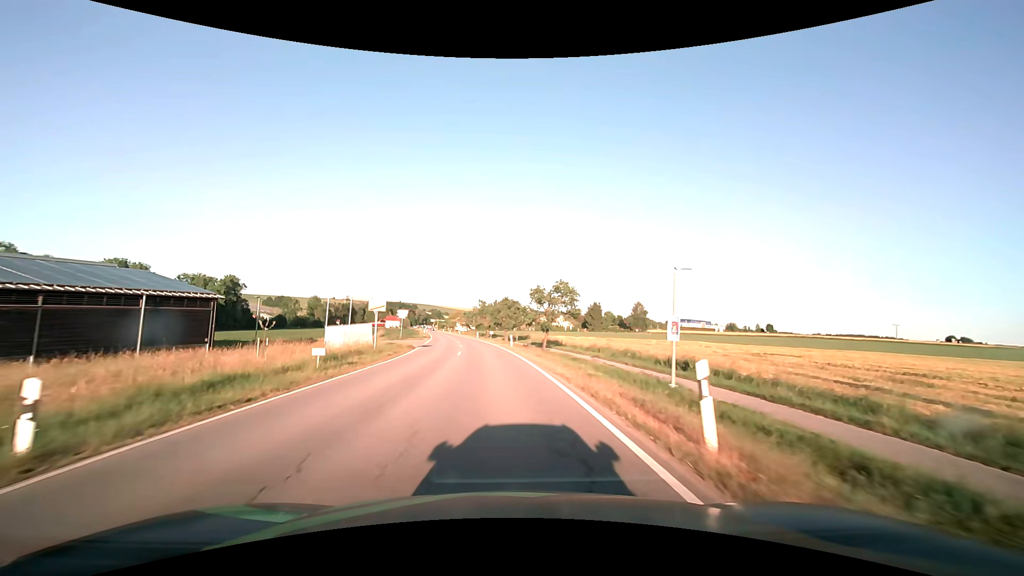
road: secondary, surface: asphalt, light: Day
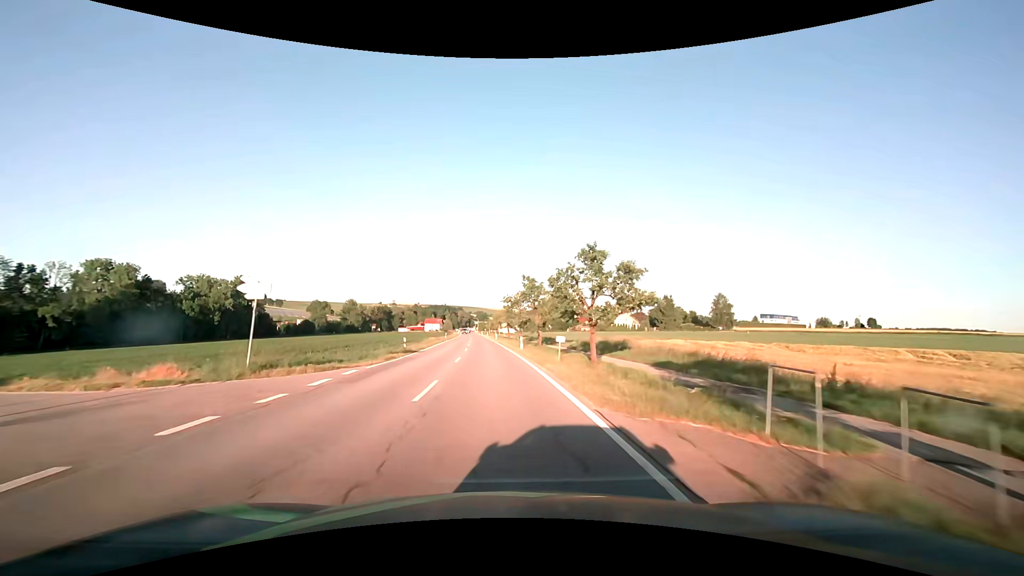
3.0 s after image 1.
(-2.0, +42.4) m; -6°
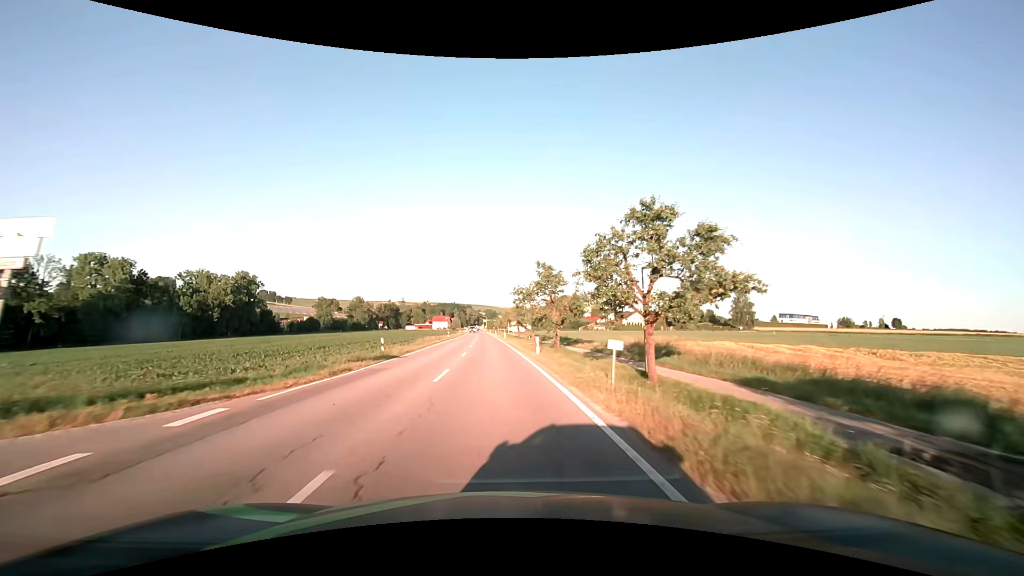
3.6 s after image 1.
(-0.1, +8.8) m; -1°
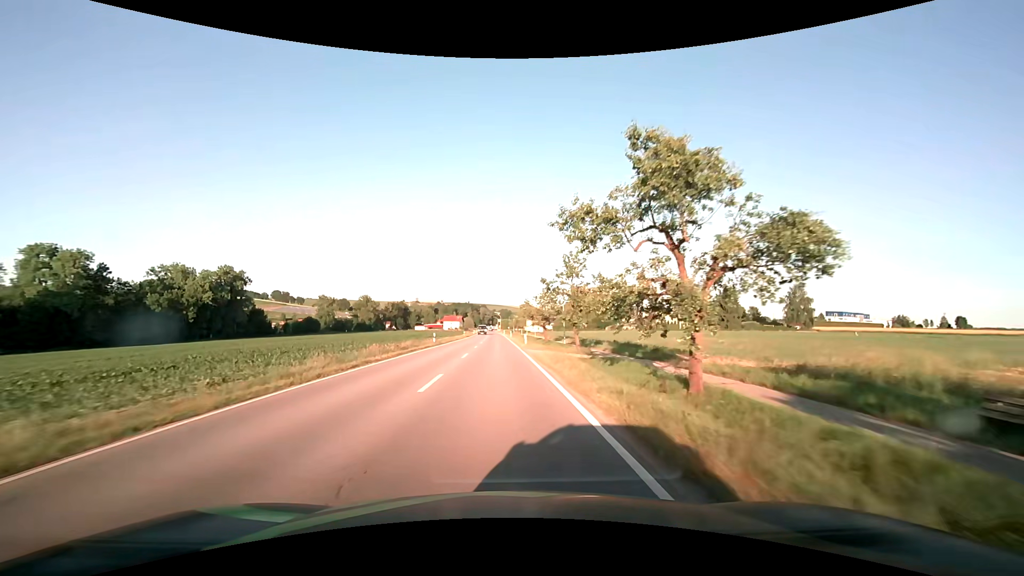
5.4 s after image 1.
(-0.5, +26.8) m; -2°
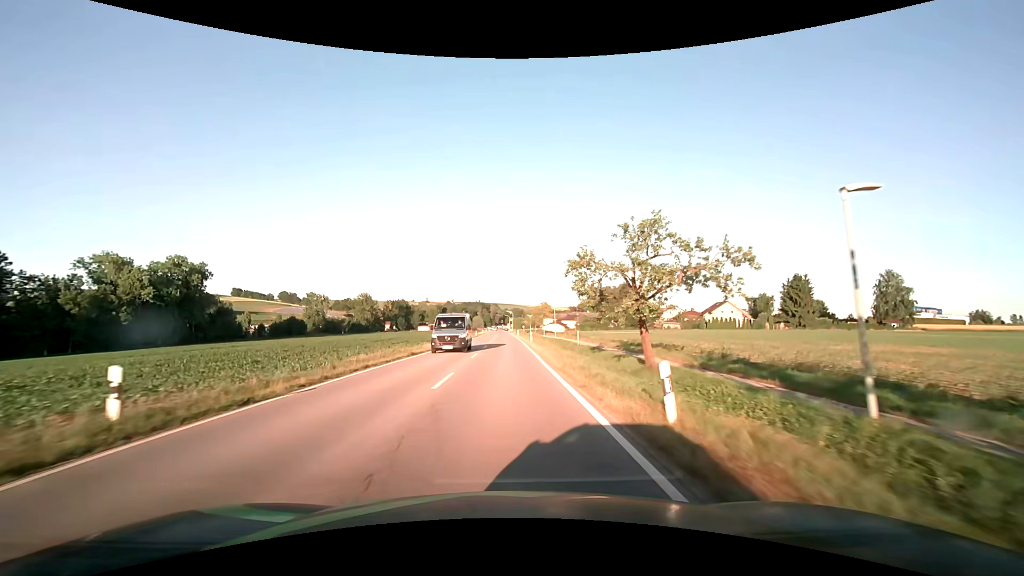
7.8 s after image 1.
(-0.6, +36.2) m; -1°
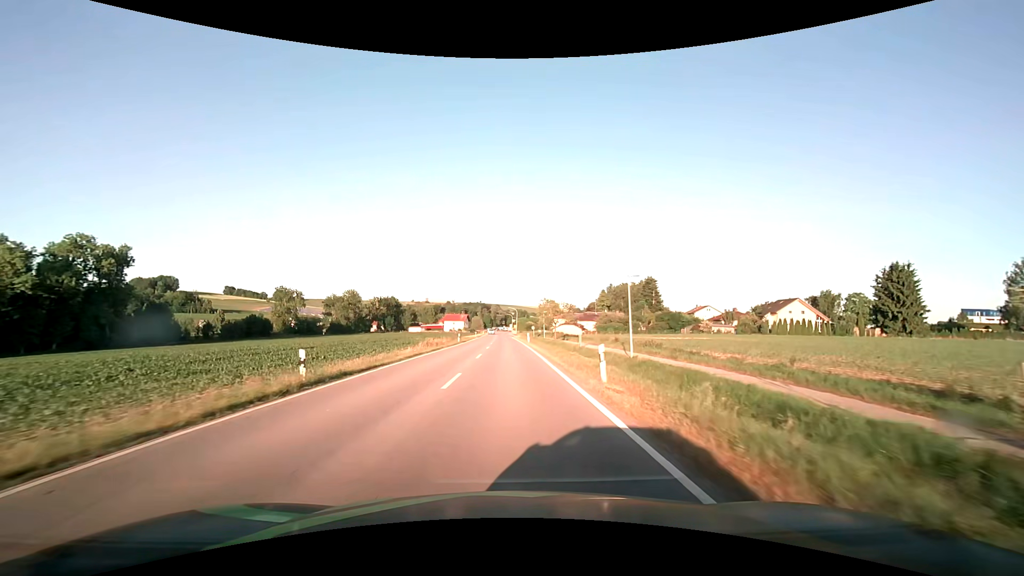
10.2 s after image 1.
(-0.1, +36.5) m; 0°
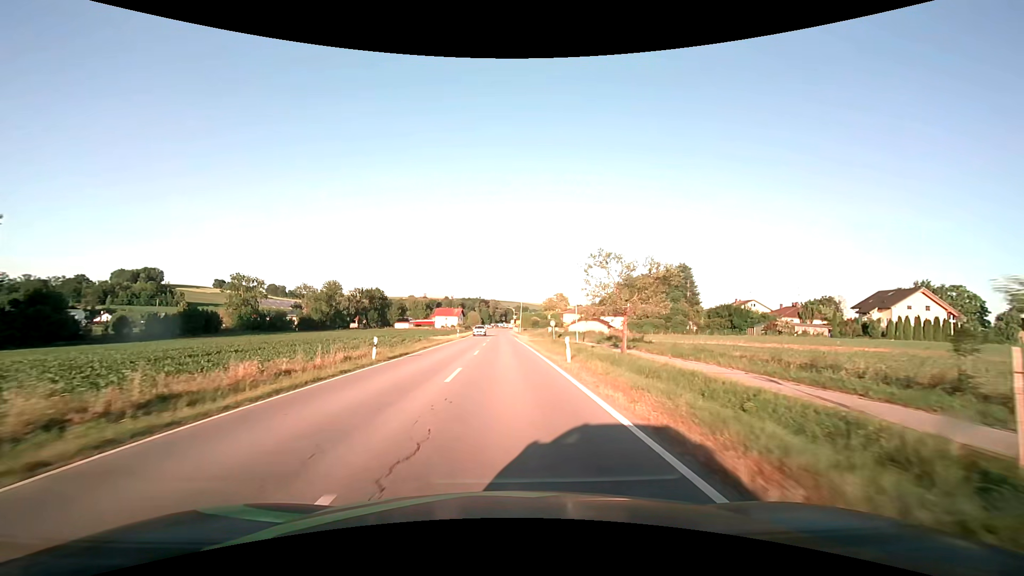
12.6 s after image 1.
(0.0, +35.5) m; 0°
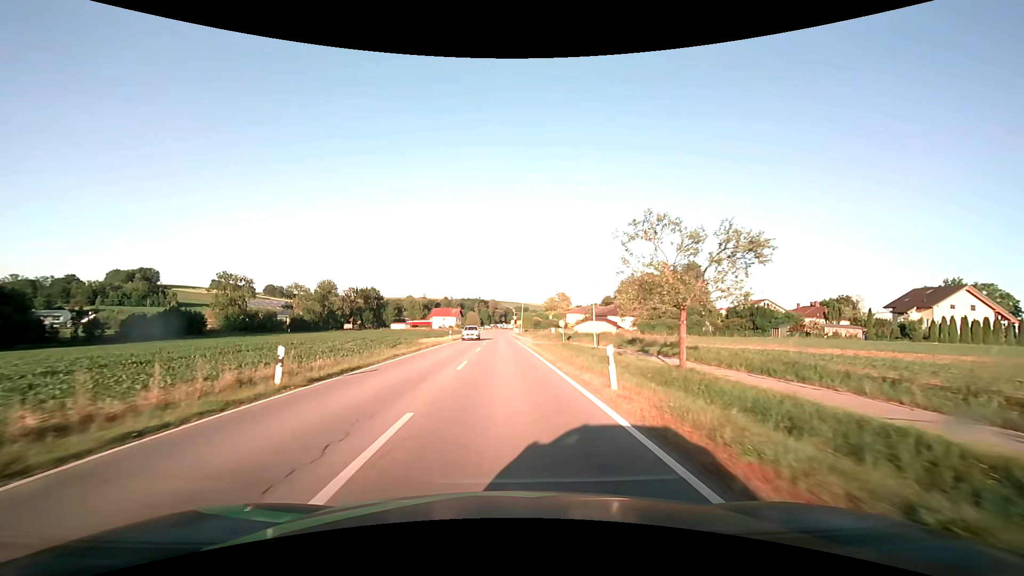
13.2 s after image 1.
(0.0, +8.3) m; 0°
(0, +10) (0, +20) (0, +30) (0, +40) (-1, +50) (-1, +60) (-1, +70) (-1, +80) (-1, +90) (-1, +100) m
